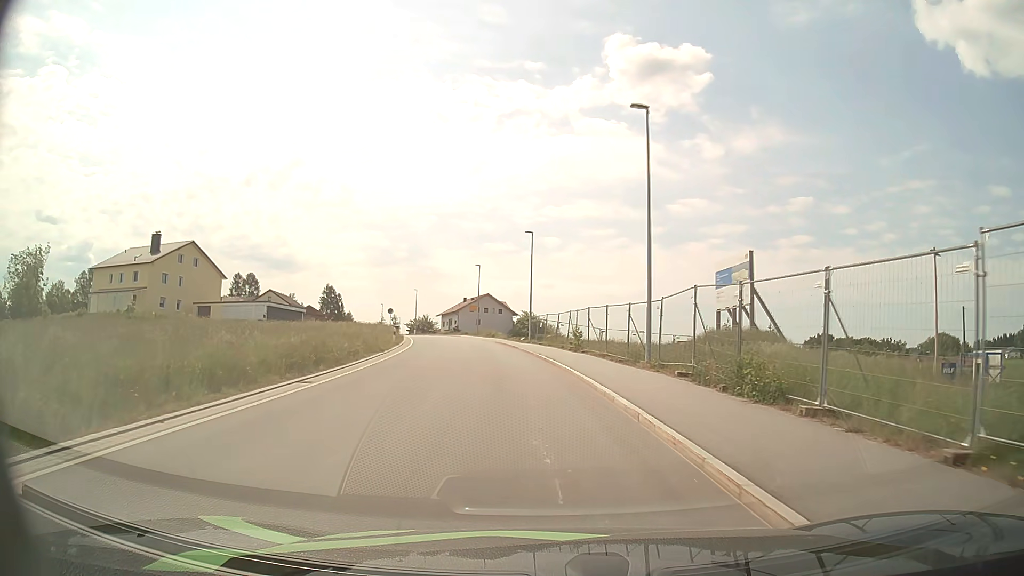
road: unclassified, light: Day
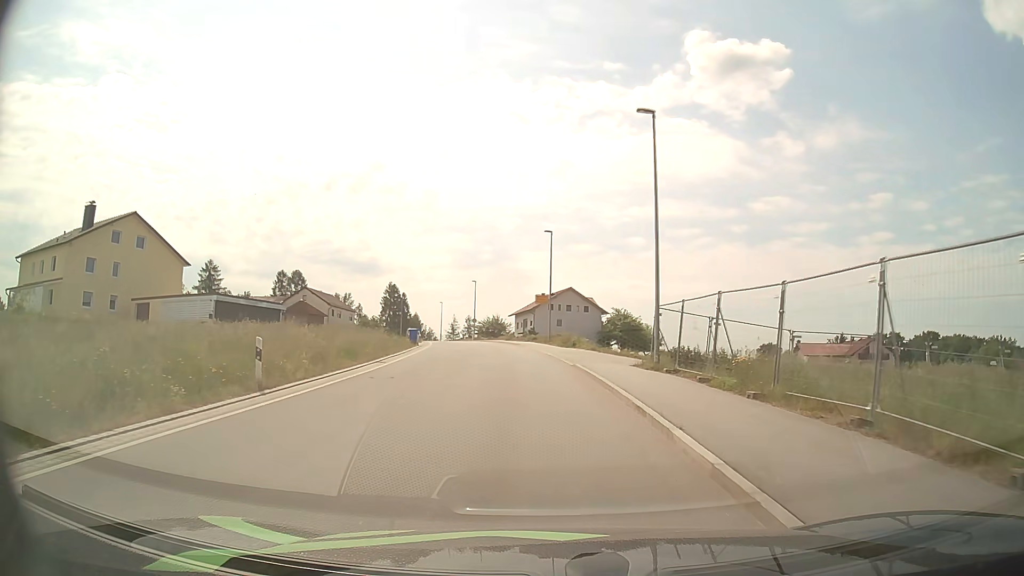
(-1.7, +28.7) m; -7°
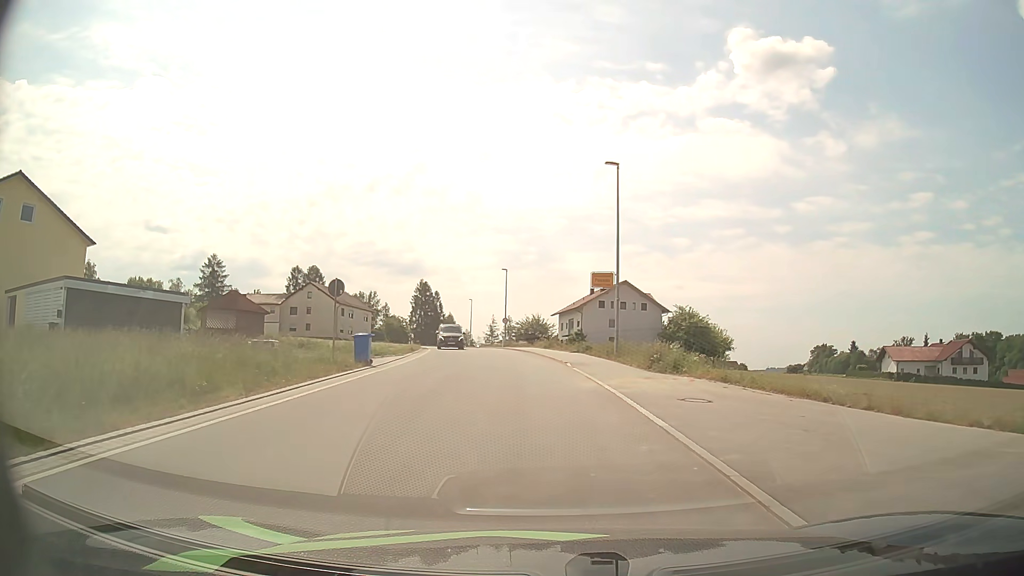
(-0.7, +20.9) m; -4°
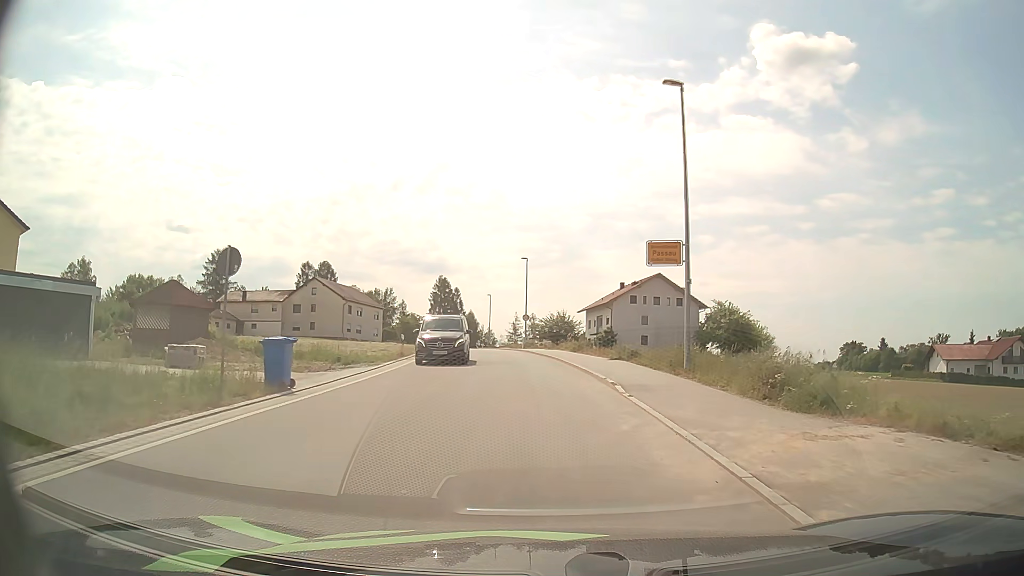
(-0.2, +9.5) m; -2°
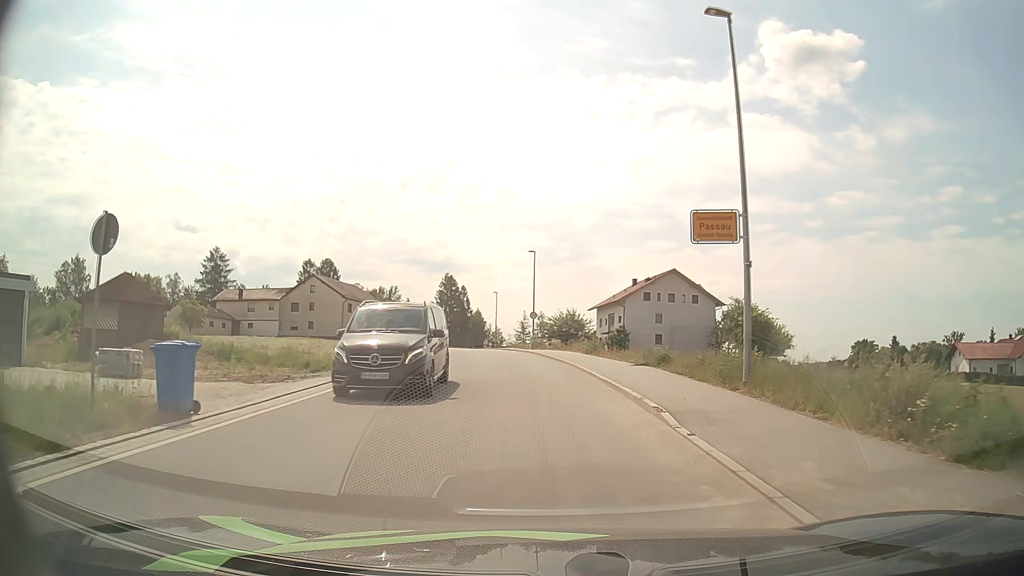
(0.0, +4.6) m; -1°
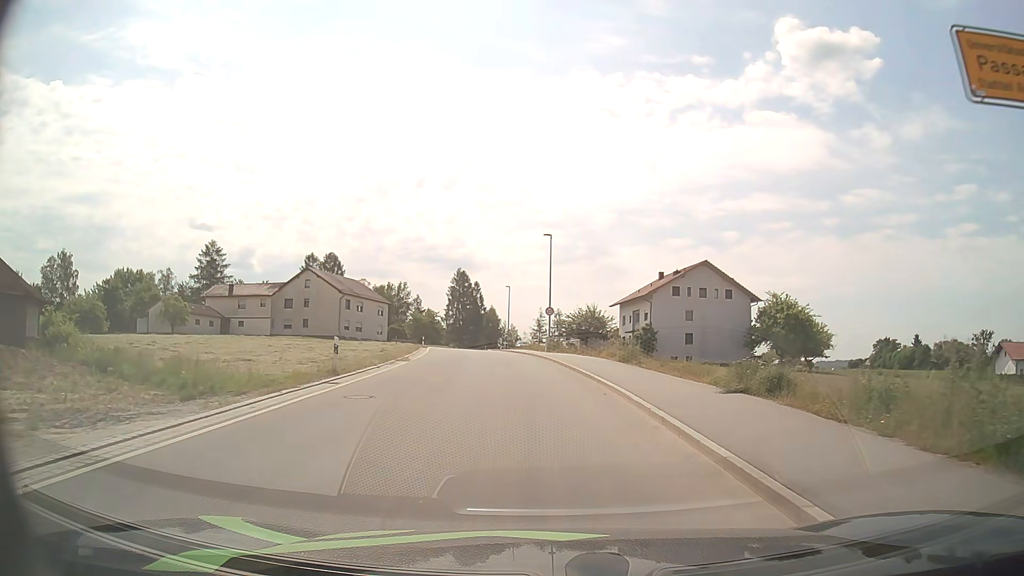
(-0.1, +9.2) m; -2°
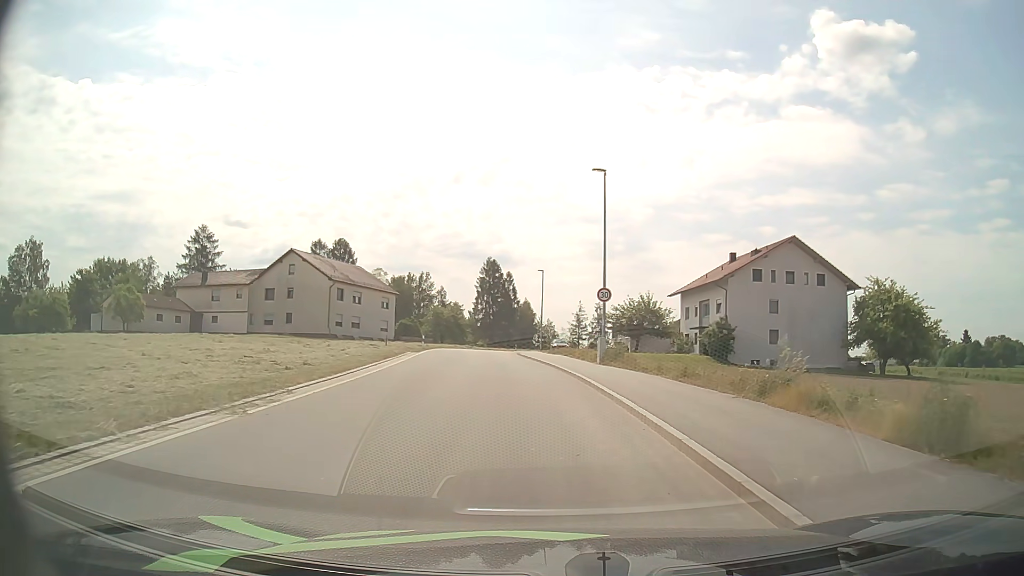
(-0.5, +18.8) m; -3°
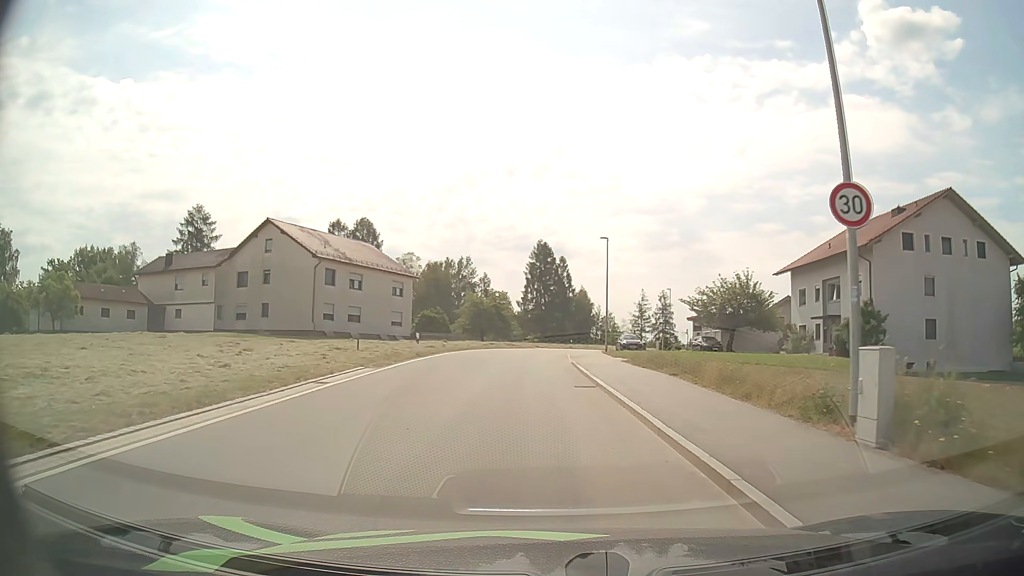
(-0.7, +19.8) m; -4°
(0, +10) (-1, +20) (-1, +30) (-1, +40) (0, +50) (+1, +60) (+4, +70) (+7, +79) (+11, +88) (+15, +97) m
